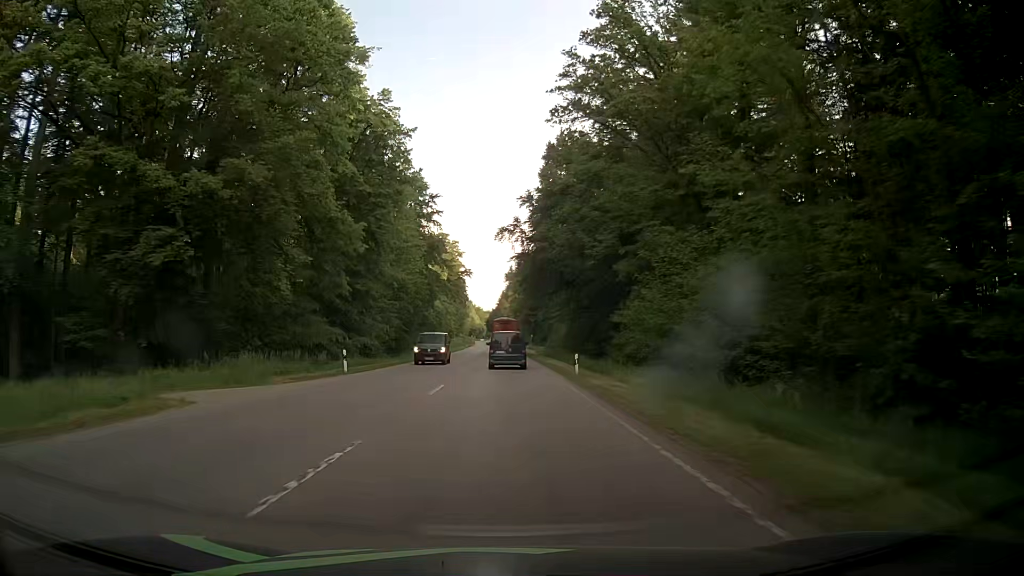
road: secondary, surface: asphalt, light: Day
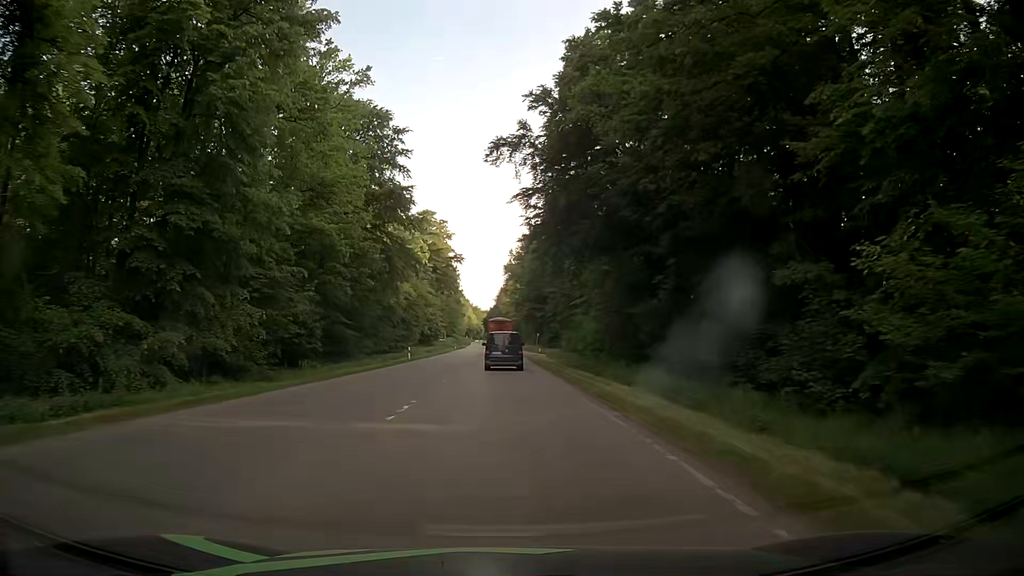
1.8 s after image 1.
(+0.3, +30.0) m; 0°
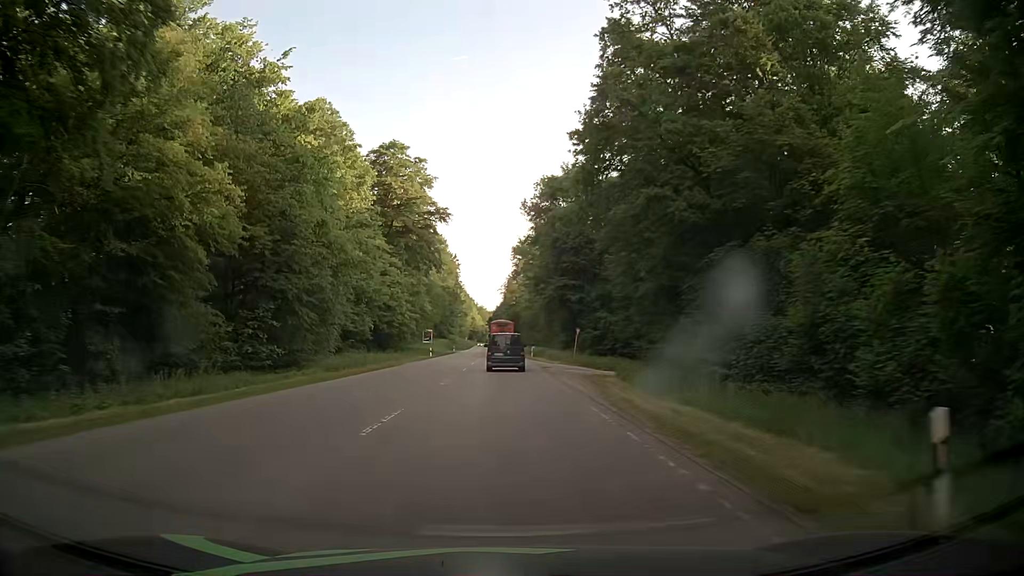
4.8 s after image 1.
(0.0, +49.5) m; 0°
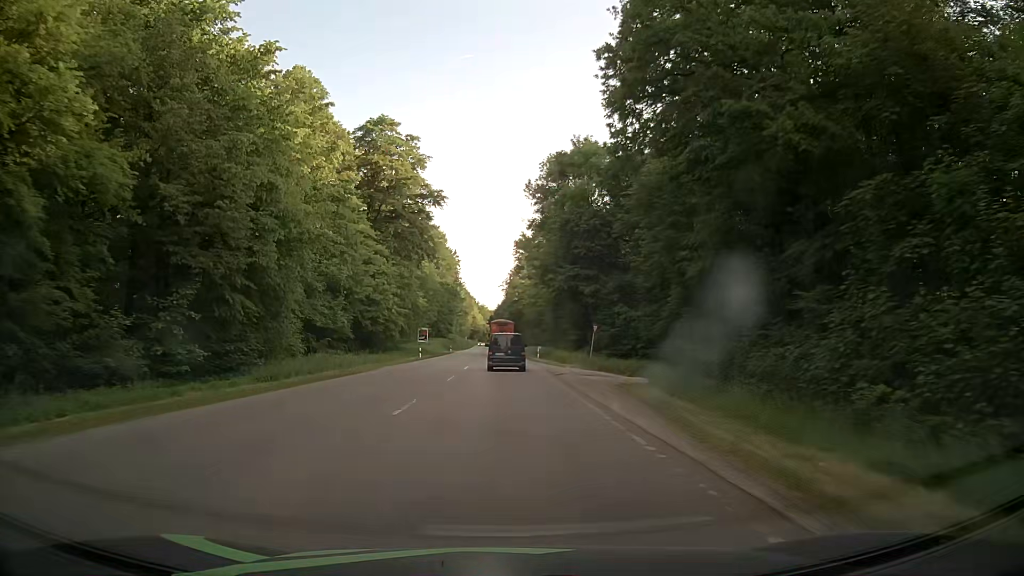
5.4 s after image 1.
(-0.1, +9.9) m; -2°
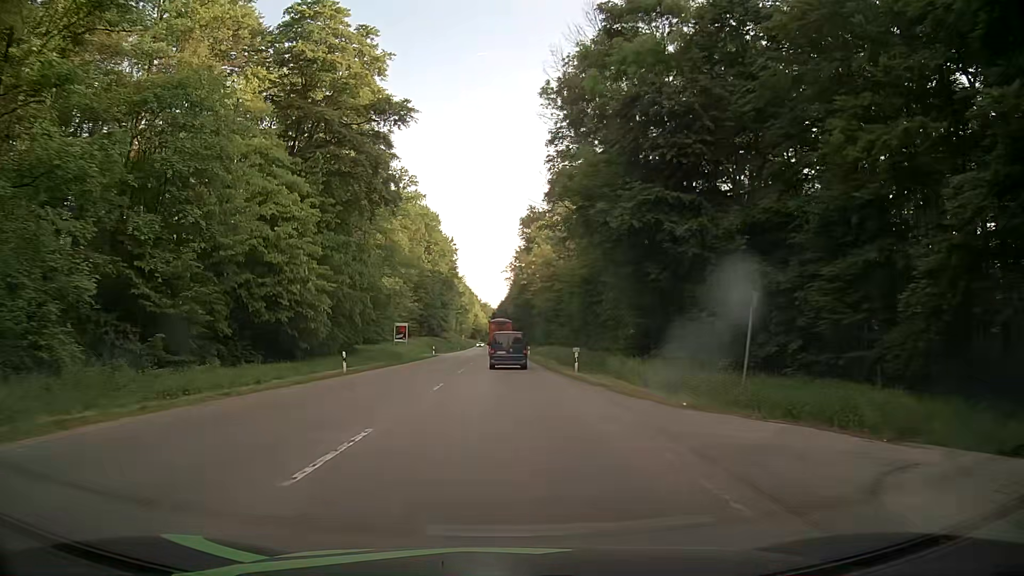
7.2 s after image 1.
(+0.3, +30.0) m; 0°
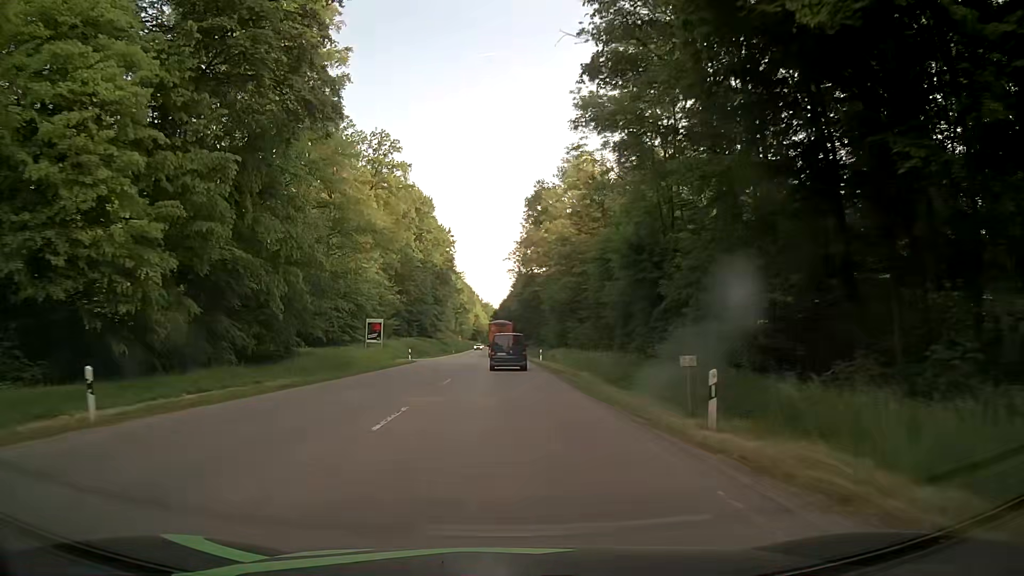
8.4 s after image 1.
(+0.1, +20.2) m; 0°
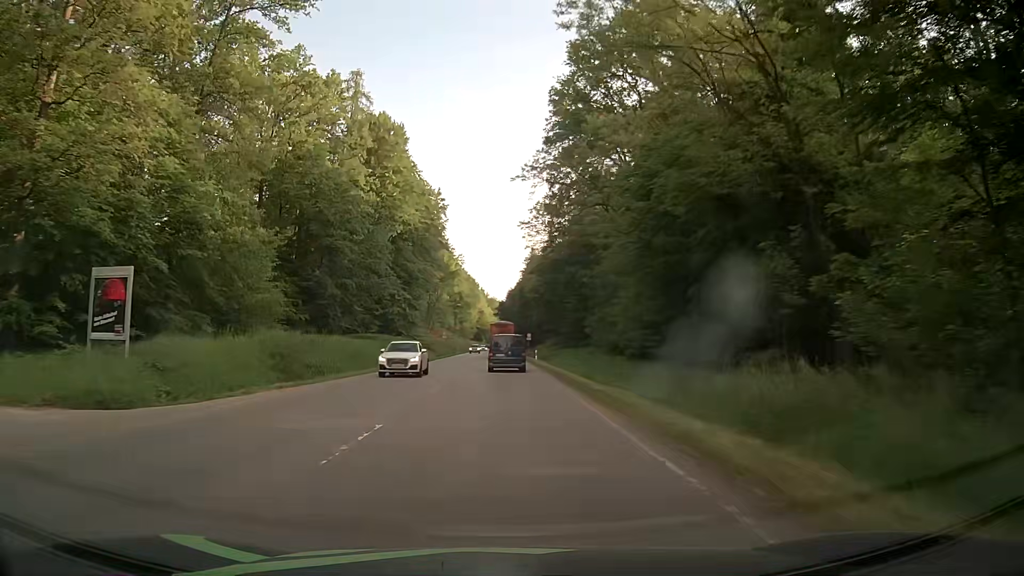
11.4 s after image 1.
(-0.2, +51.2) m; -1°
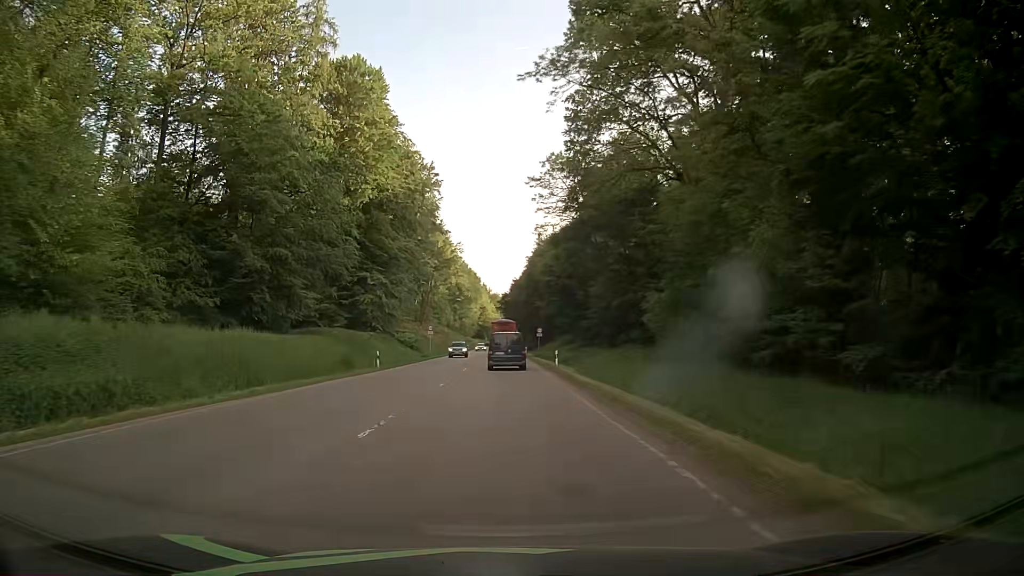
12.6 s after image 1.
(0.0, +20.5) m; 0°
(0, +10) (0, +20) (0, +30) (0, +40) (-1, +50) (-1, +60) (-1, +70) (-1, +80) (-1, +90) (-2, +100) m
